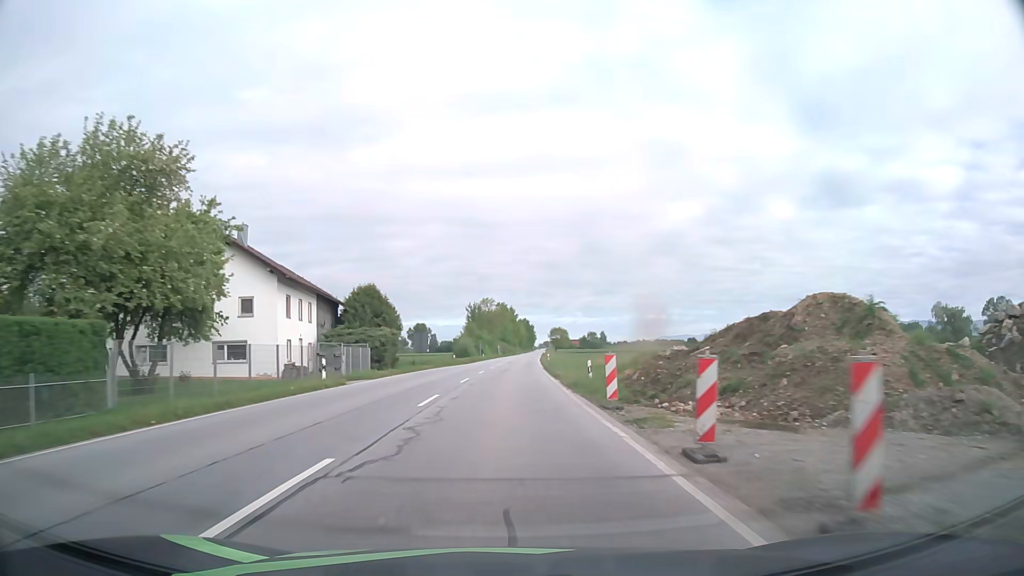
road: primary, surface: asphalt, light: Day
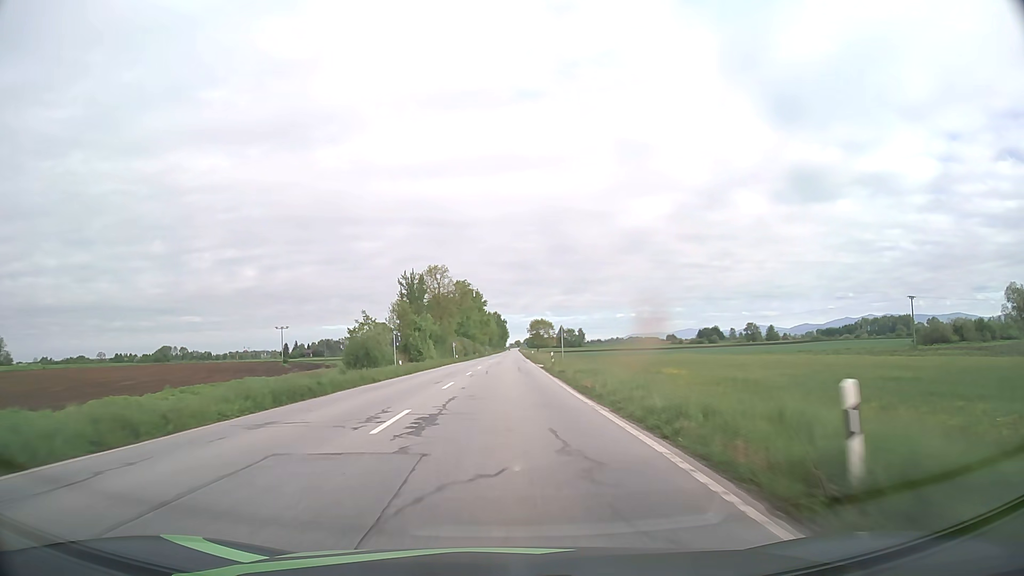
(+1.3, +66.5) m; +2°
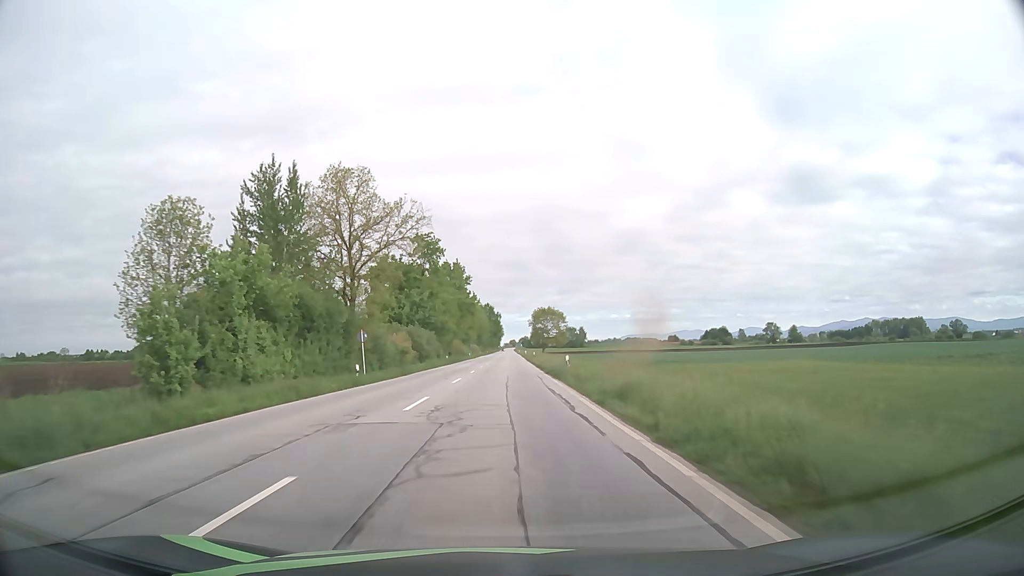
(+0.4, +57.6) m; +1°
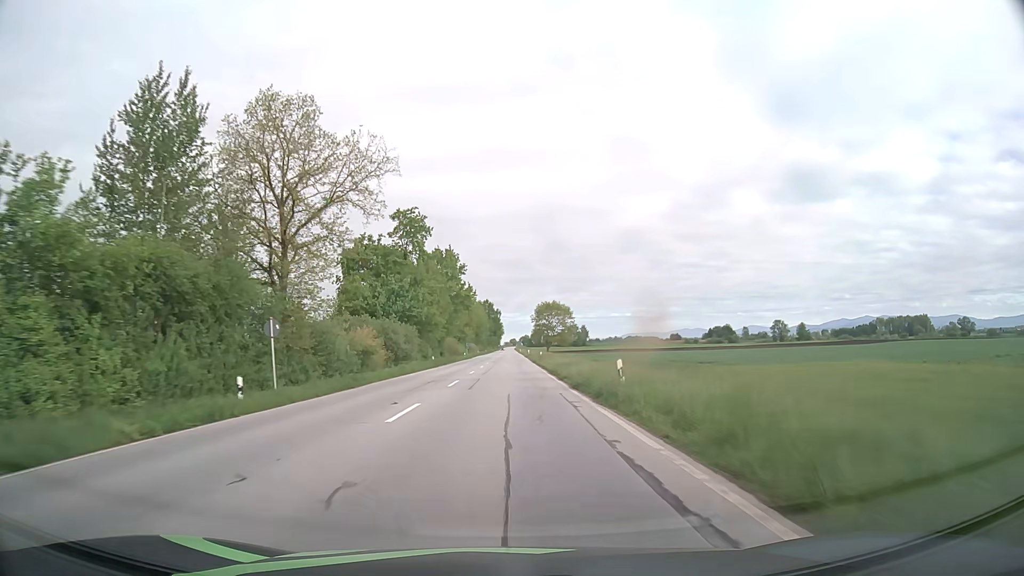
(0.0, +14.9) m; 0°
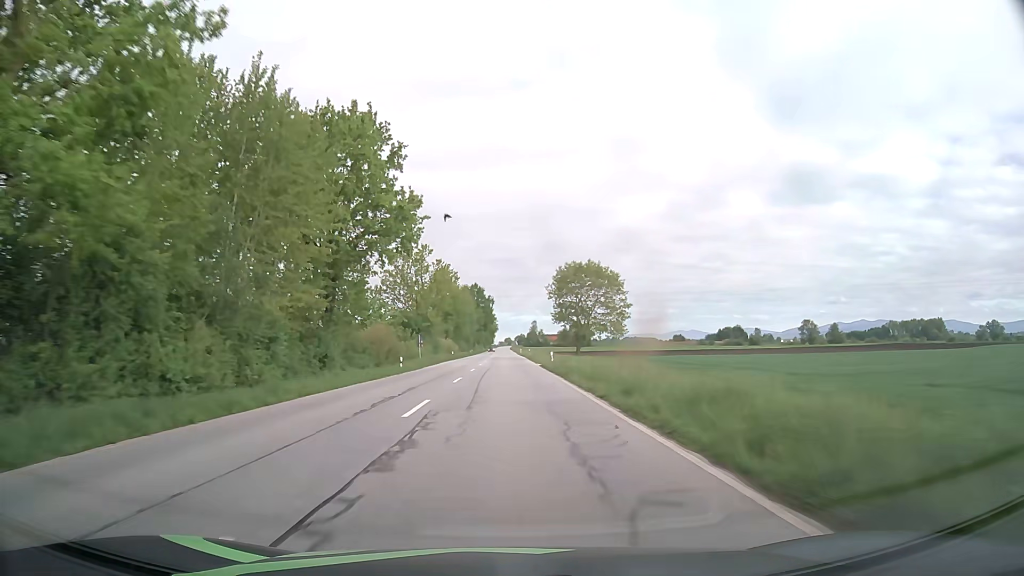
(0.0, +61.2) m; 0°
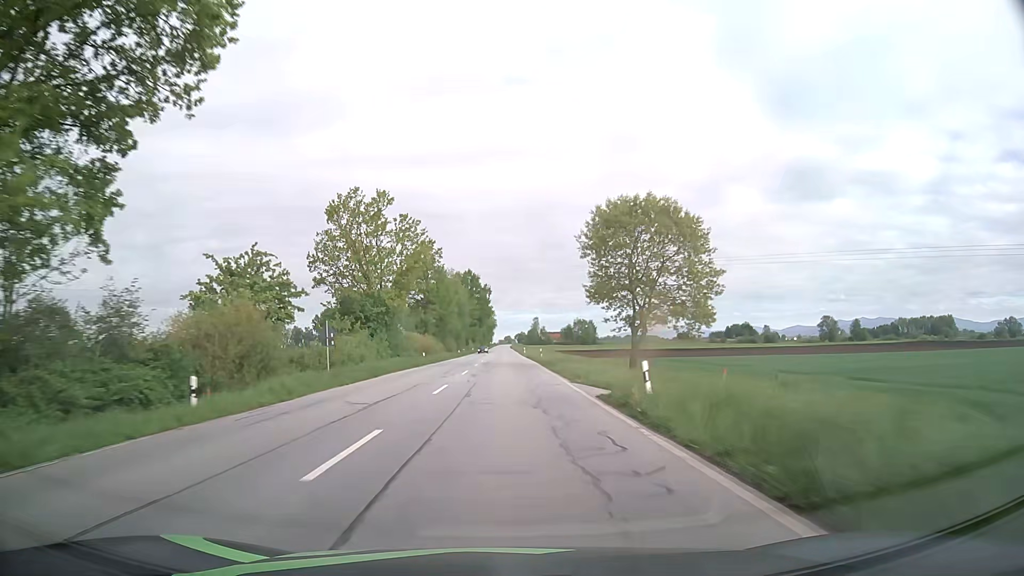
(+0.1, +30.8) m; 0°
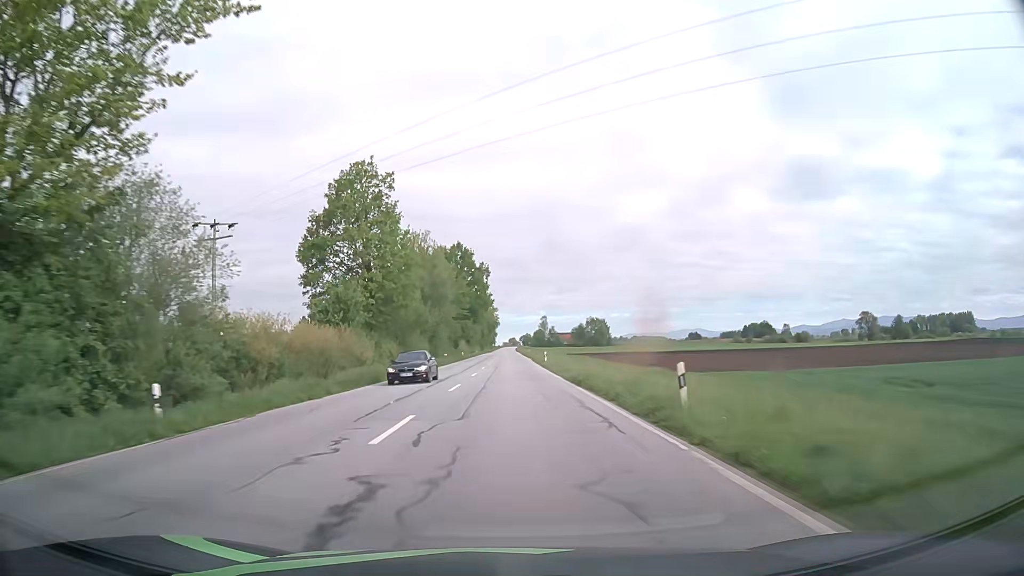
(-0.2, +46.4) m; 0°
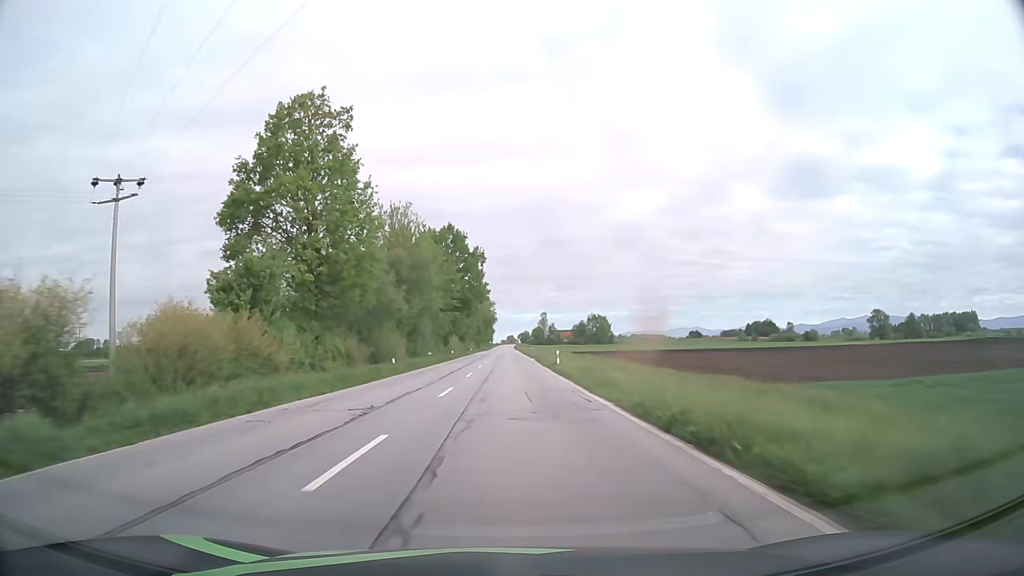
(-0.1, +15.5) m; 0°
(0, +10) (0, +20) (0, +30) (0, +40) (0, +50) (0, +60) (0, +70) (0, +80) (0, +90) (0, +100) m
